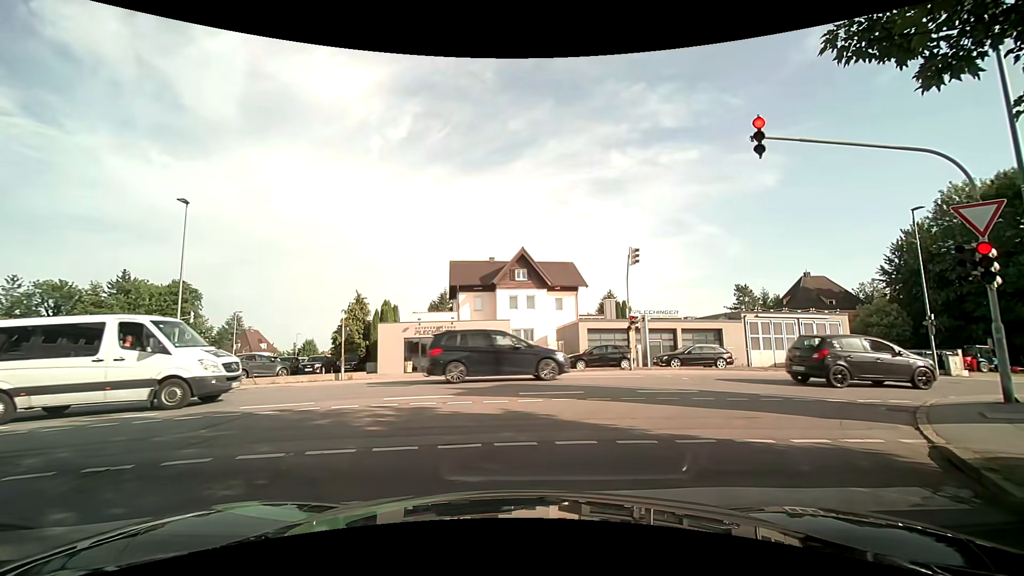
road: residential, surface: asphalt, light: Day
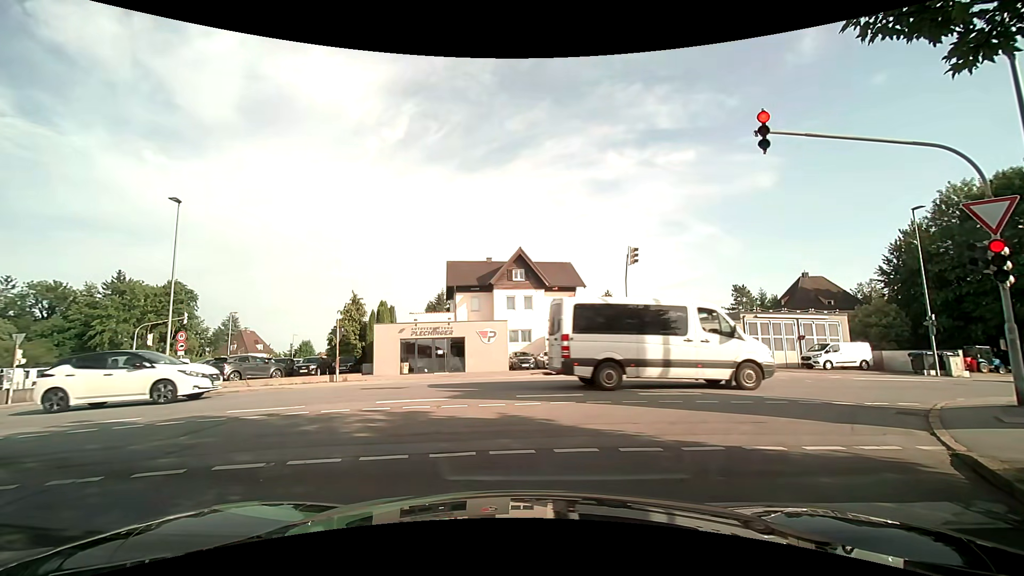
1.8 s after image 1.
(0.0, +0.4) m; 0°
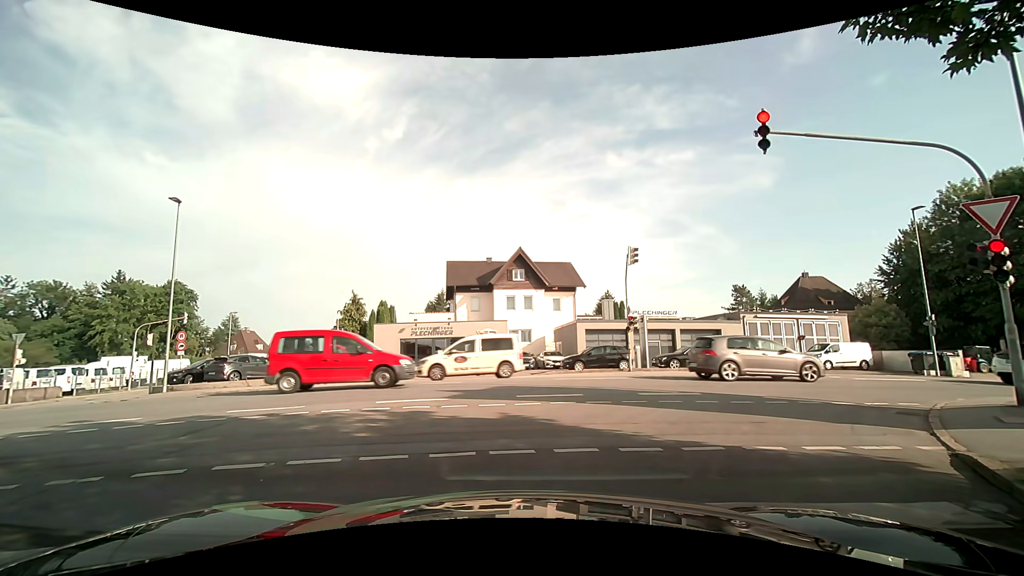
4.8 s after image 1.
(0.0, 0.0) m; 0°
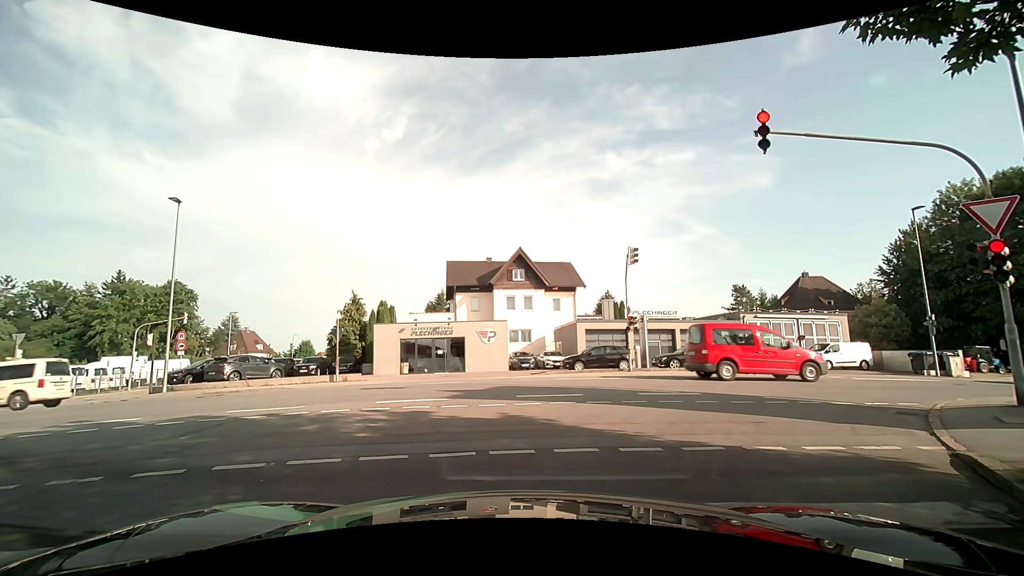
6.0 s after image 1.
(0.0, 0.0) m; 0°
